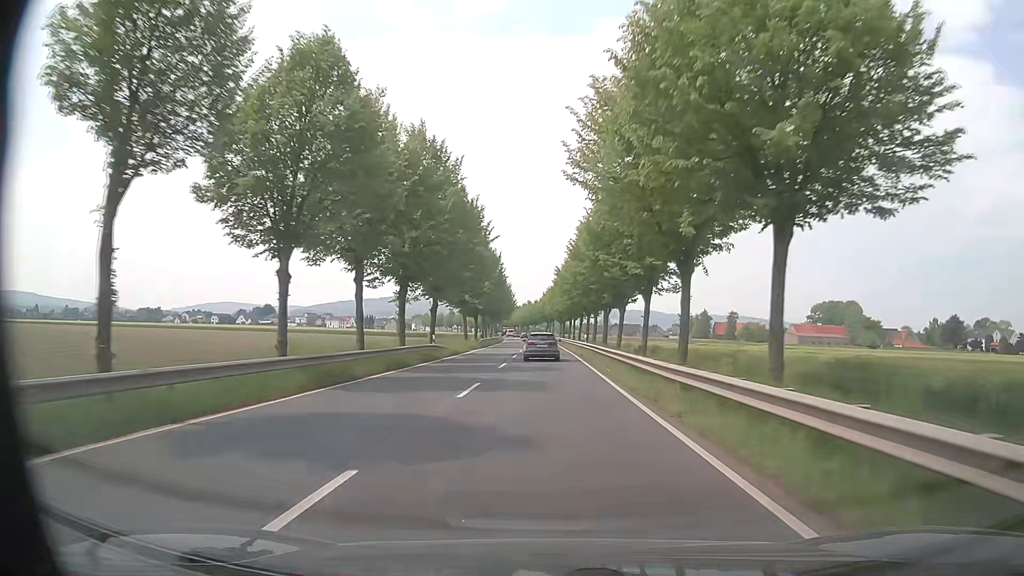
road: primary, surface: asphalt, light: Day
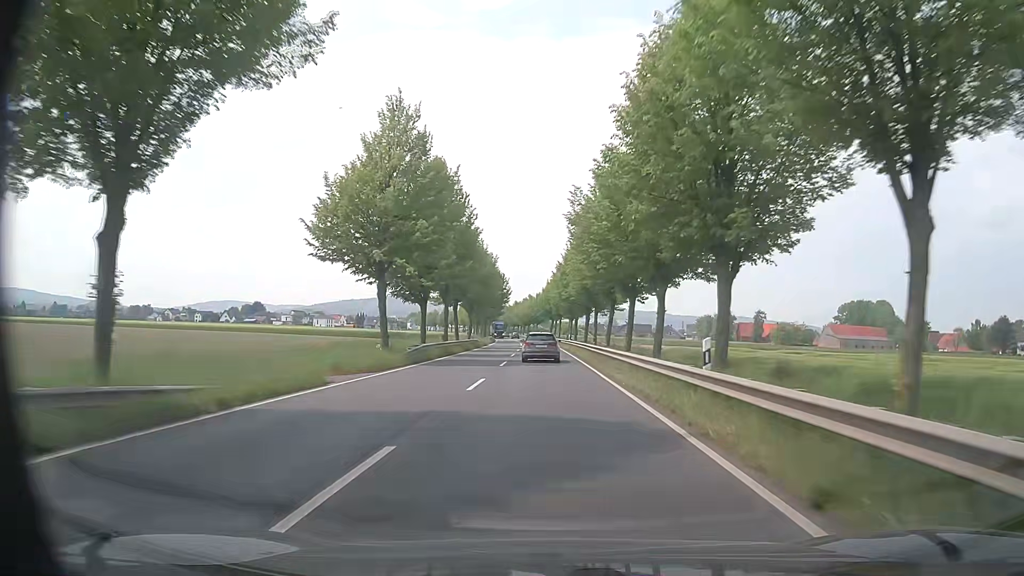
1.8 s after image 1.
(-0.1, +34.3) m; 0°
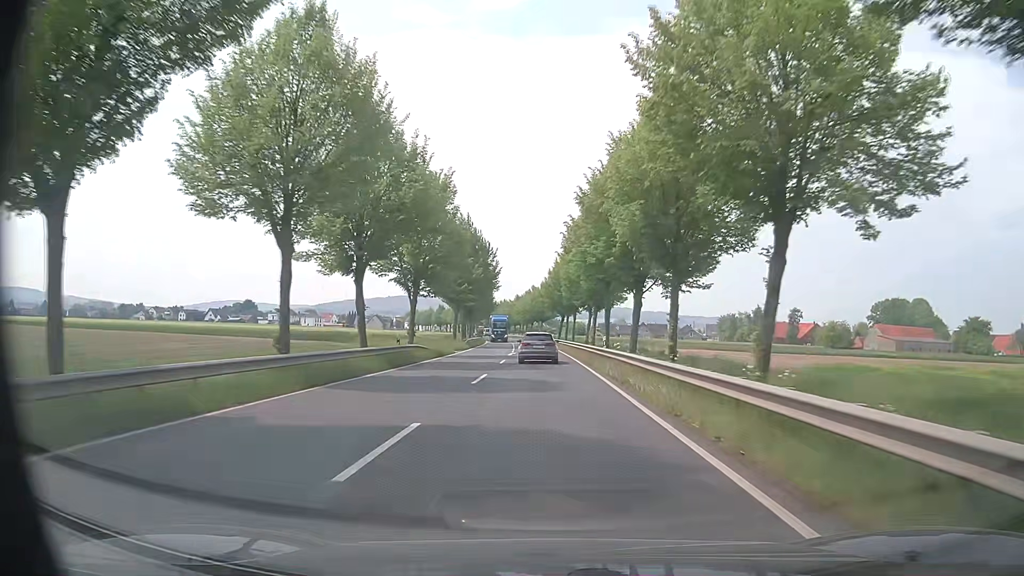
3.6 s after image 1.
(-0.1, +33.6) m; -1°
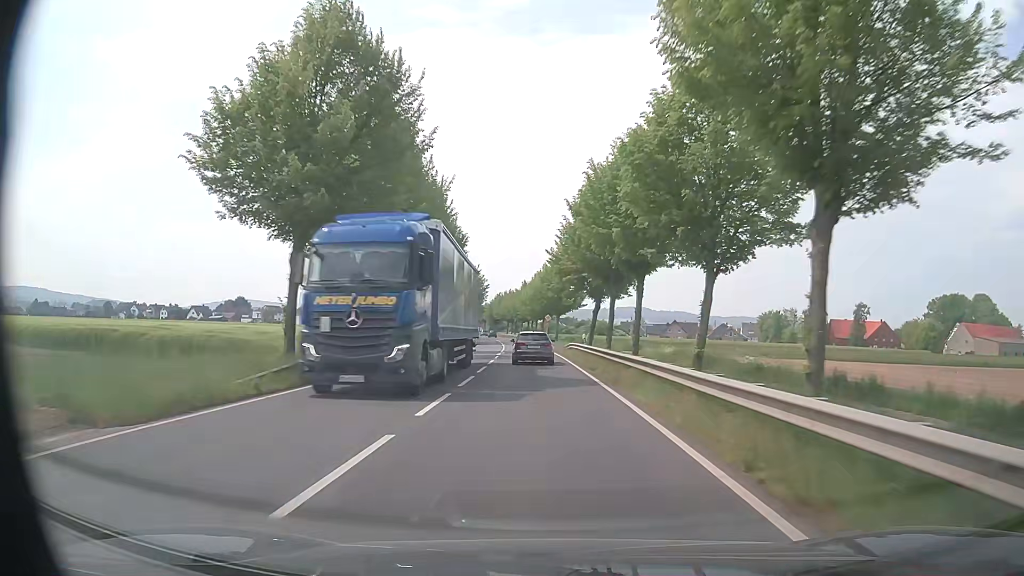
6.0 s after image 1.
(0.0, +43.5) m; -1°
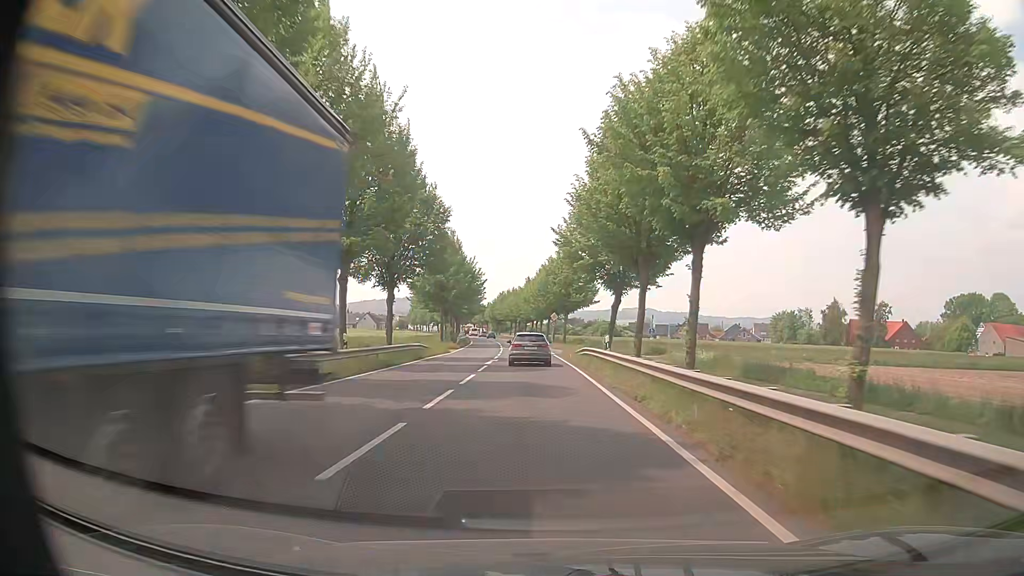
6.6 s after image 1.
(0.0, +10.7) m; 0°
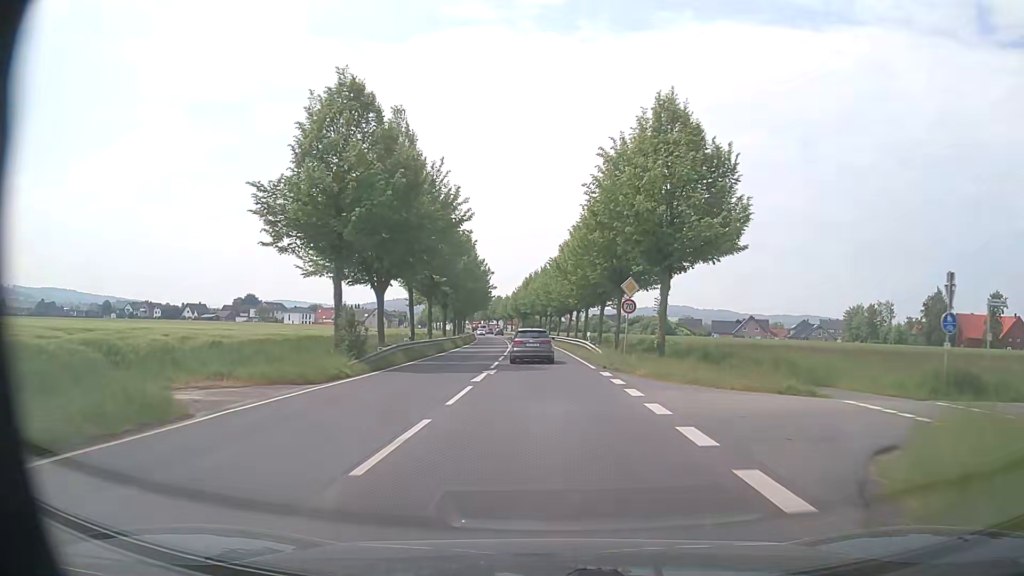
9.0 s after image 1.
(-1.2, +41.8) m; -3°
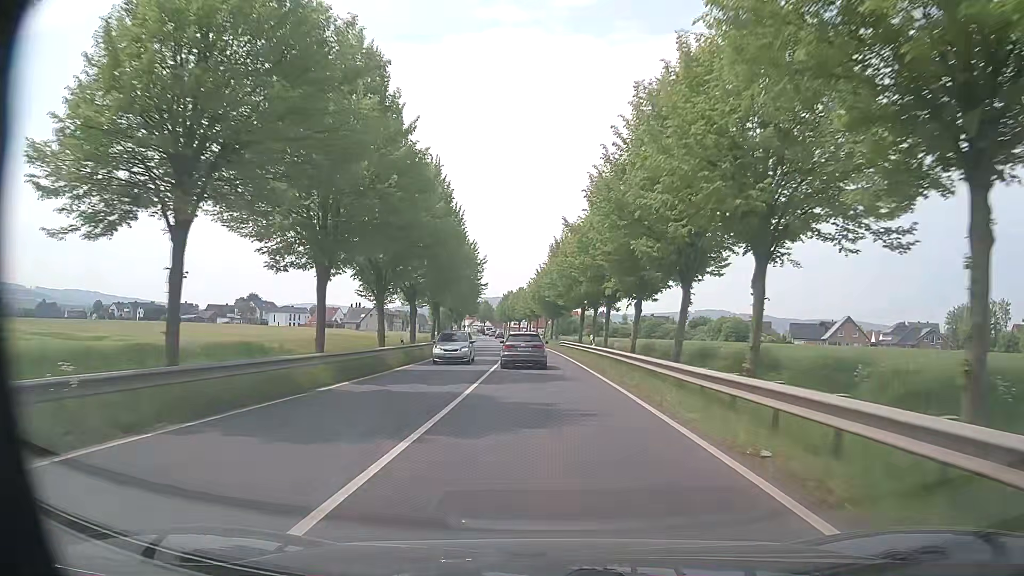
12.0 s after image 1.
(-1.1, +50.5) m; -3°
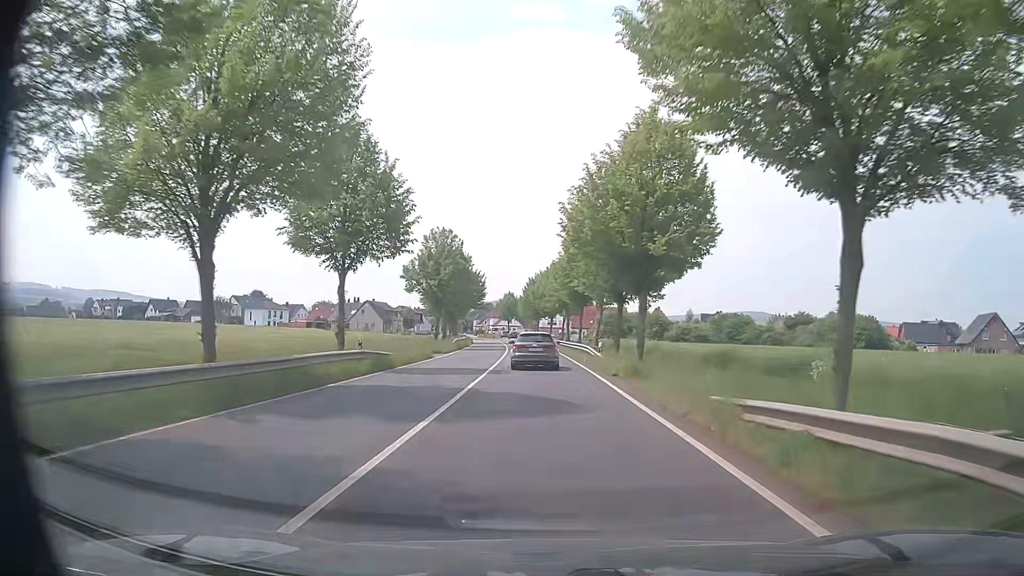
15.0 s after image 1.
(-1.0, +48.8) m; -3°
(0, +10) (0, +20) (0, +30) (-1, +40) (-1, +50) (-1, +60) (-2, +70) (-3, +80) (-3, +90) (-4, +100) m
